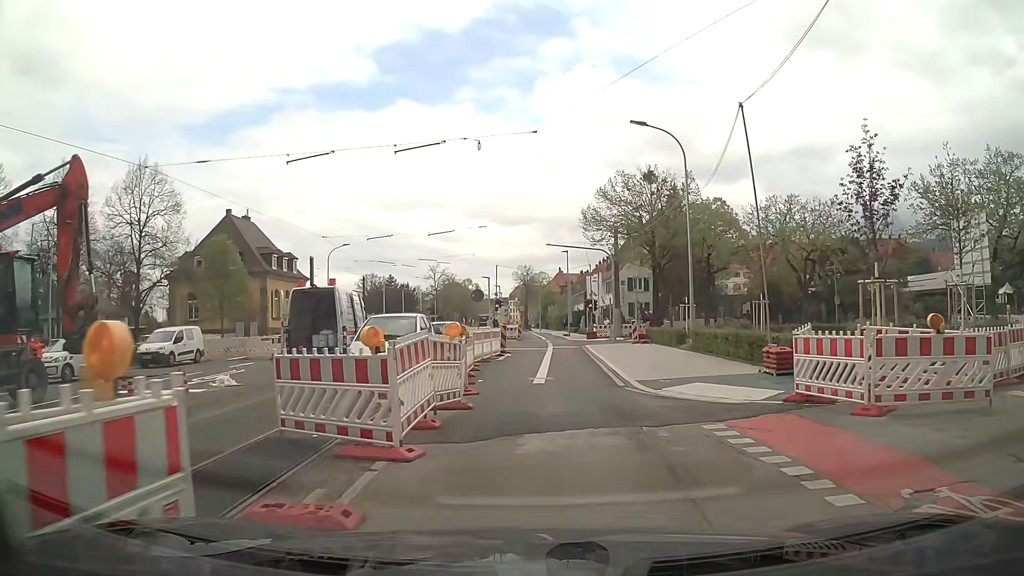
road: secondary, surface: asphalt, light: Day
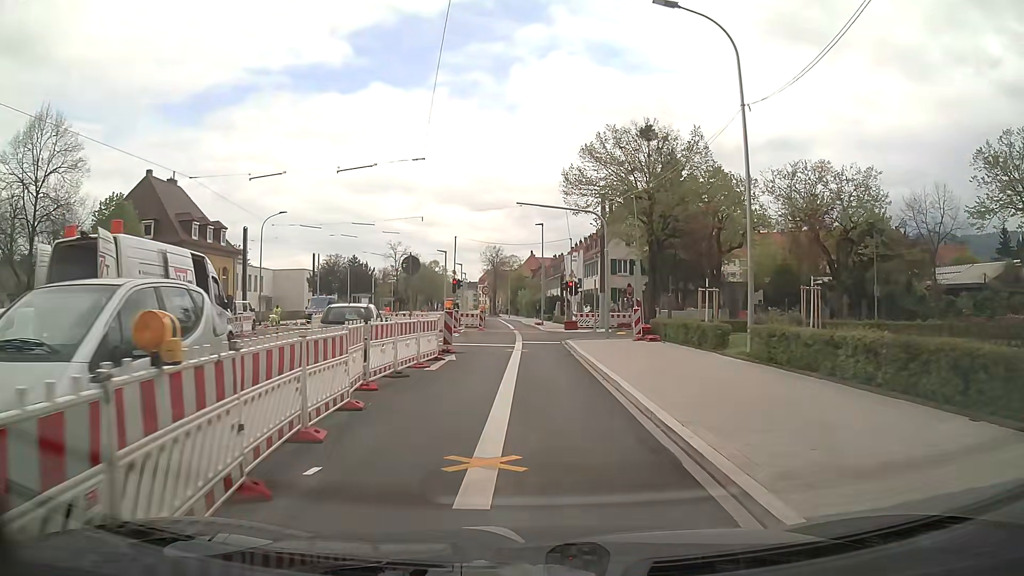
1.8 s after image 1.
(-0.1, +10.6) m; 0°
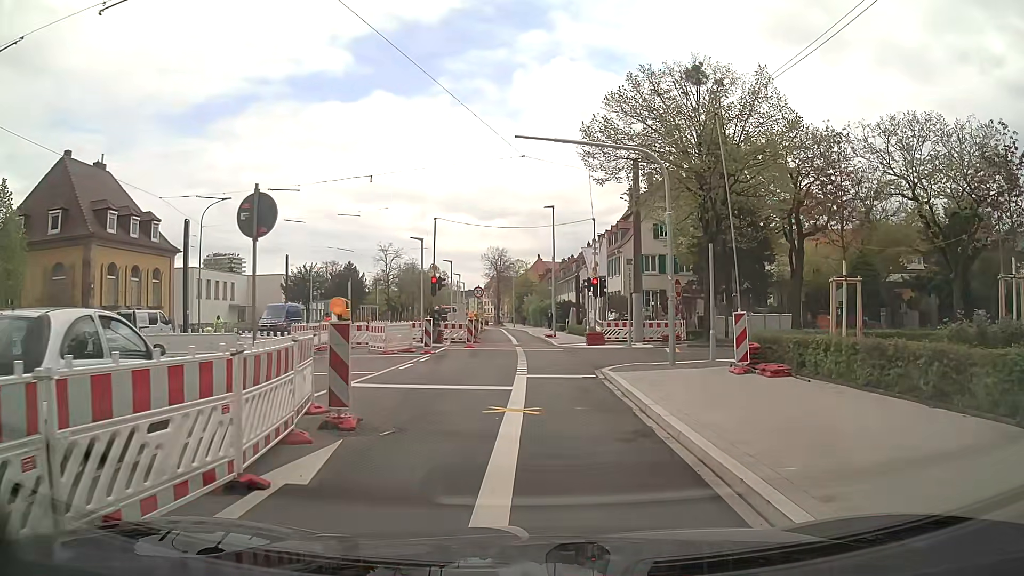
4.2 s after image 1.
(+0.1, +12.3) m; 0°
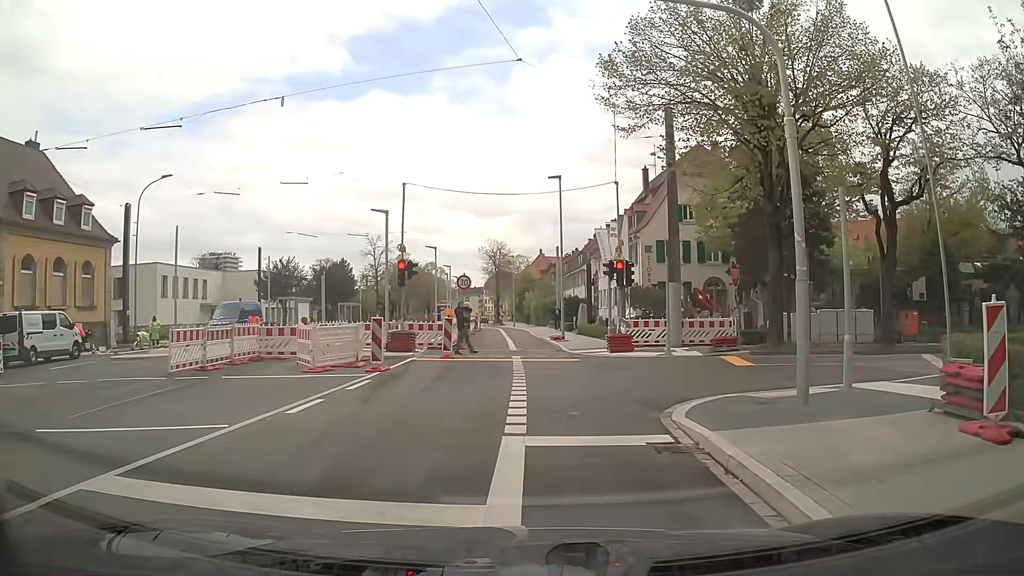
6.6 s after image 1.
(0.0, +8.2) m; 0°
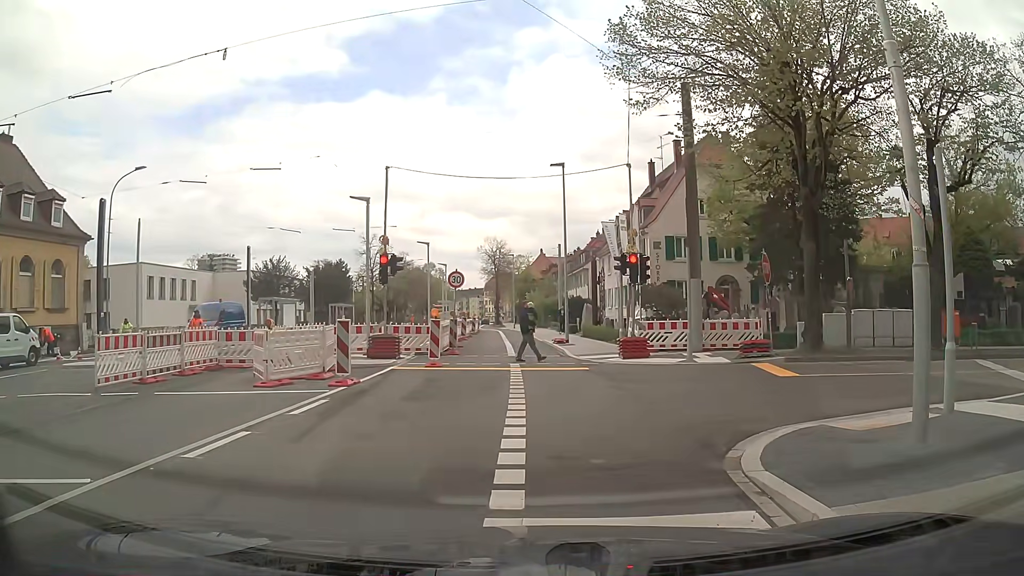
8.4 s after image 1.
(0.0, +2.9) m; -2°
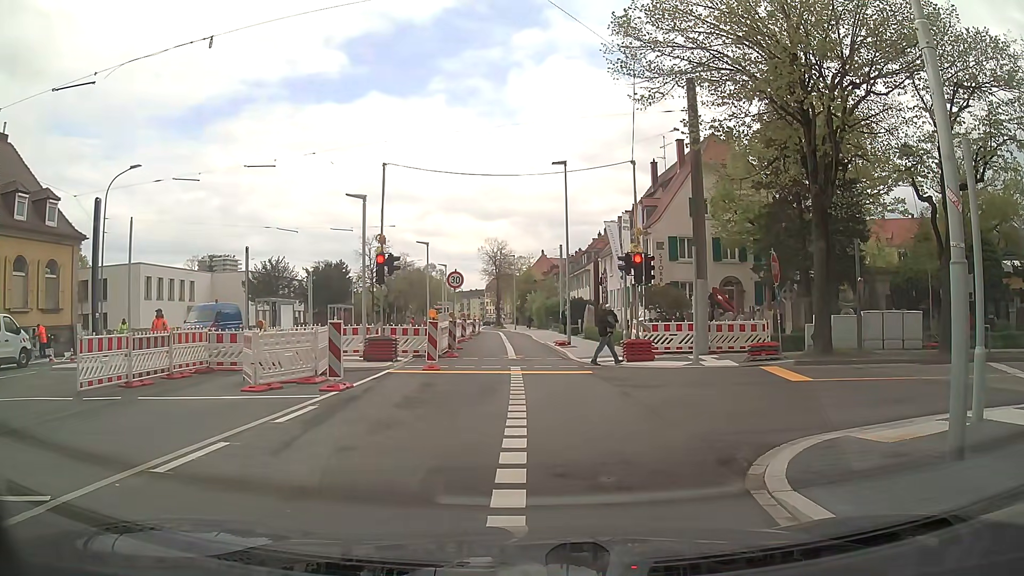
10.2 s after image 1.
(0.0, +0.6) m; 0°
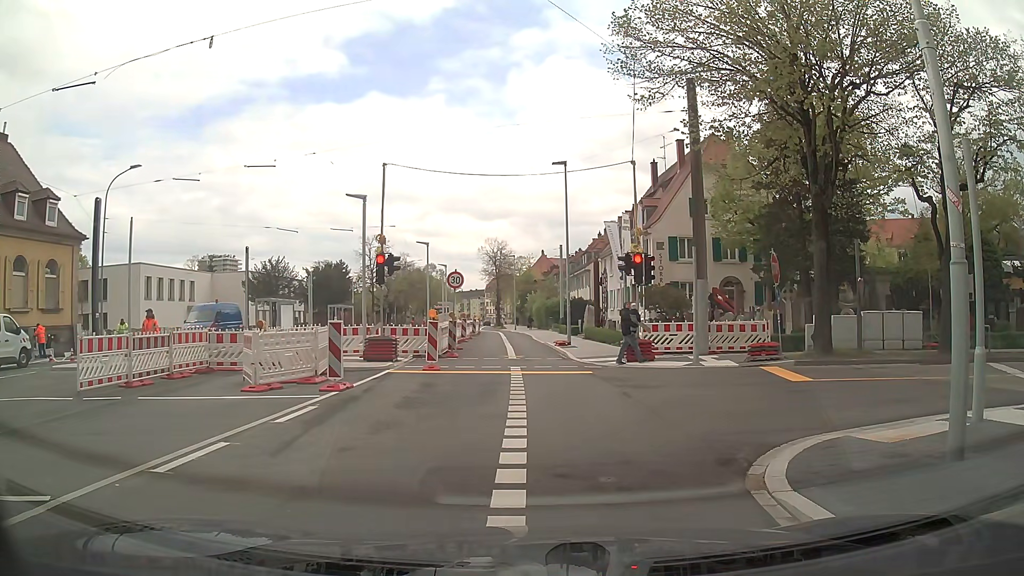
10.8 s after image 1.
(0.0, 0.0) m; 0°
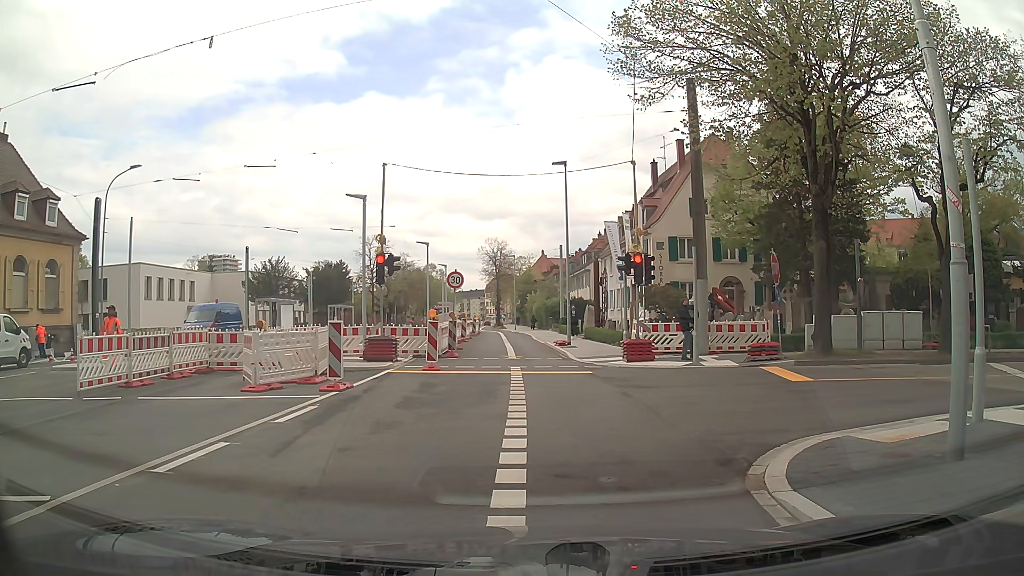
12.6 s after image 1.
(0.0, 0.0) m; 0°
(0, +10) (0, +20) (0, +30) (-1, +40) (-1, +50) (-2, +60) (-3, +70) (-4, +80) (-5, +90) (-6, +100) m
